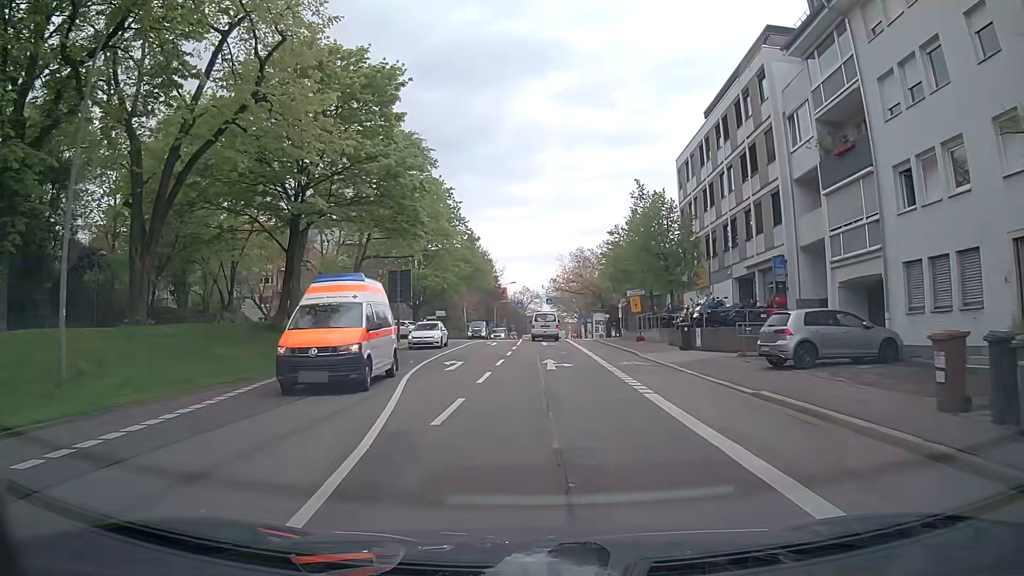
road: secondary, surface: asphalt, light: Day
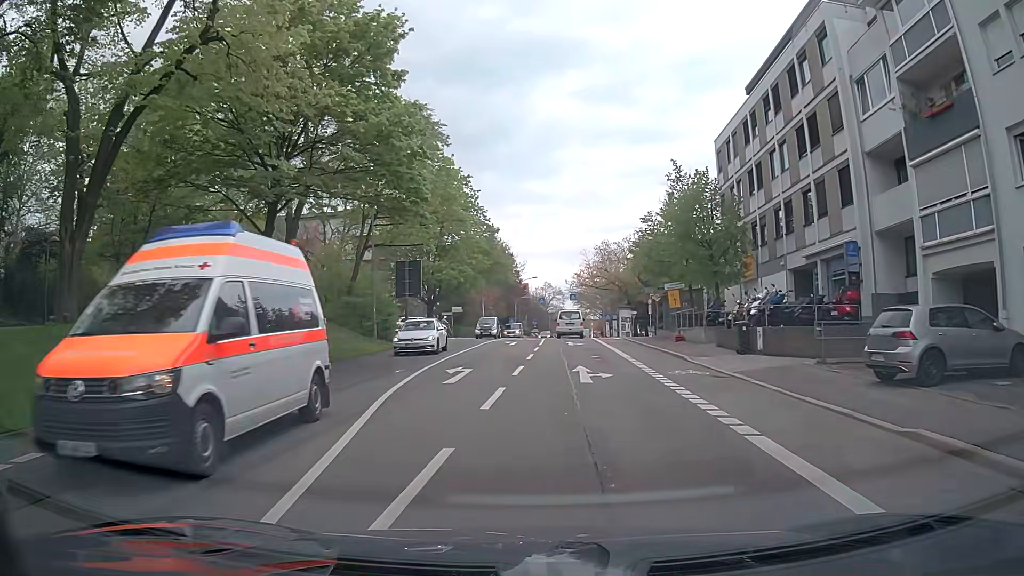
(-0.1, +4.8) m; -2°
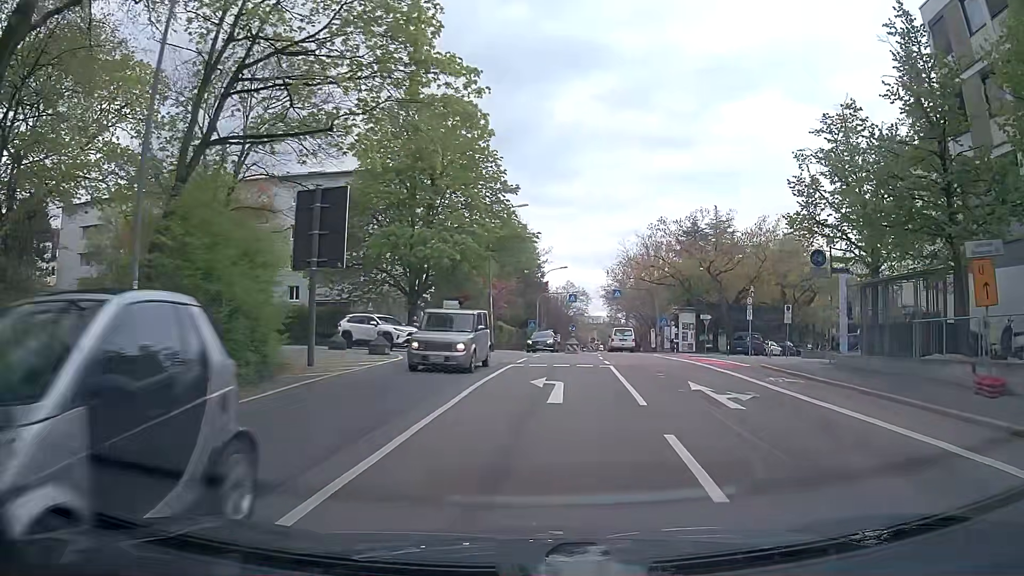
(-1.0, +23.0) m; -1°
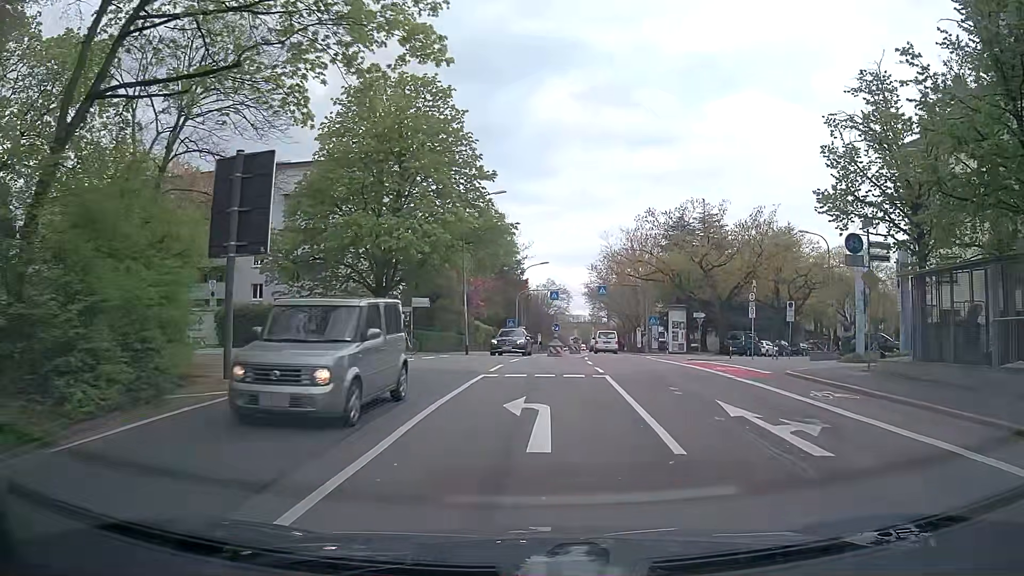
(0.0, +4.2) m; +2°
